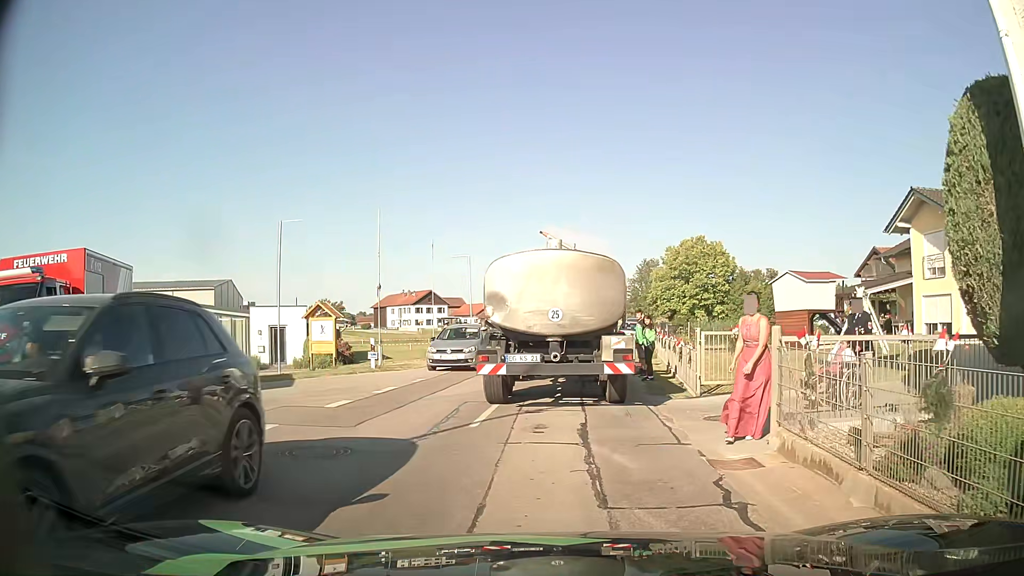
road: secondary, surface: asphalt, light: Day
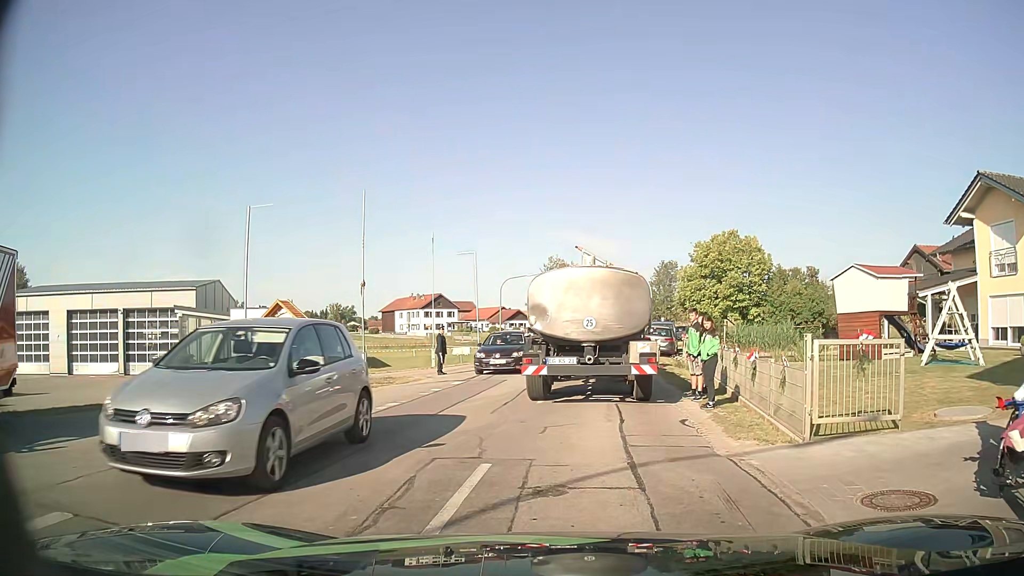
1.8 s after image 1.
(-0.2, +5.0) m; -2°
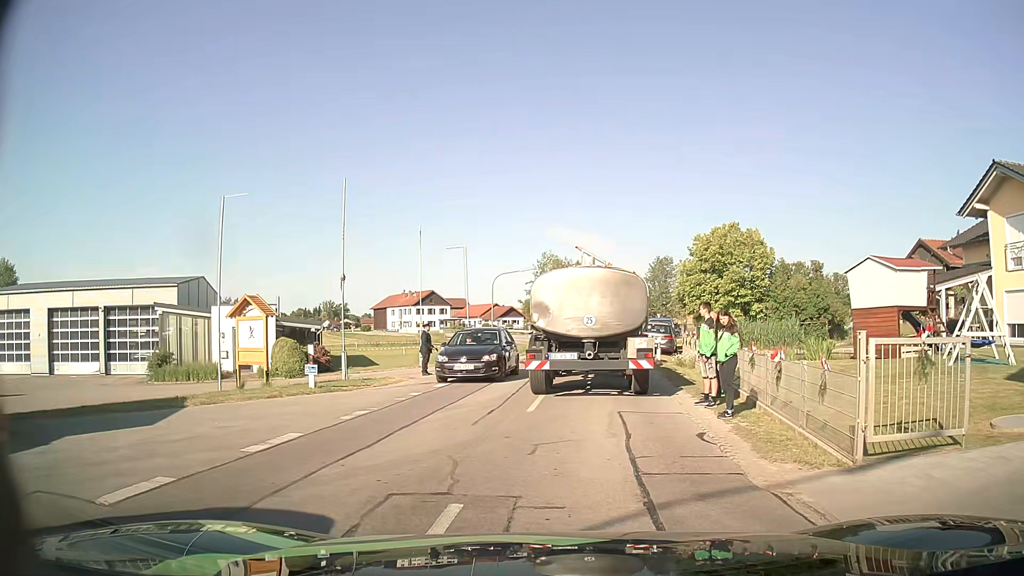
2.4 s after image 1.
(0.0, +1.7) m; 0°
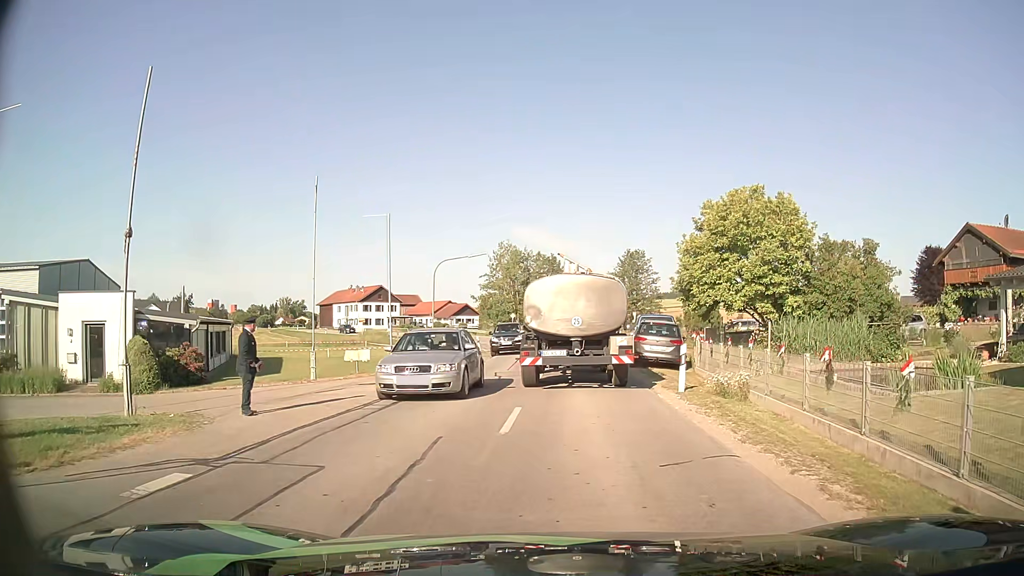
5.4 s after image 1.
(+0.4, +11.5) m; +4°
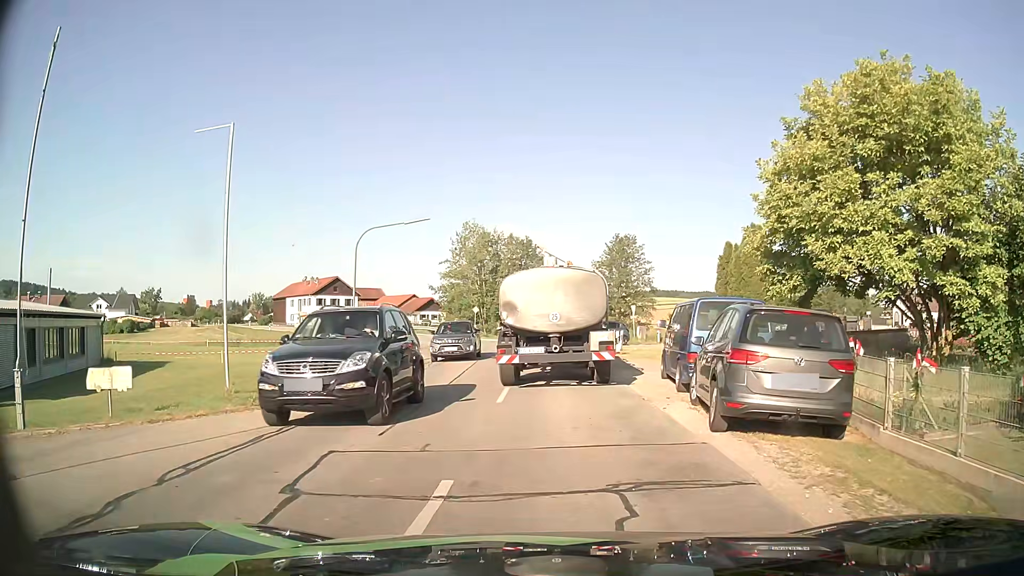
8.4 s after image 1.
(+0.4, +14.6) m; +2°
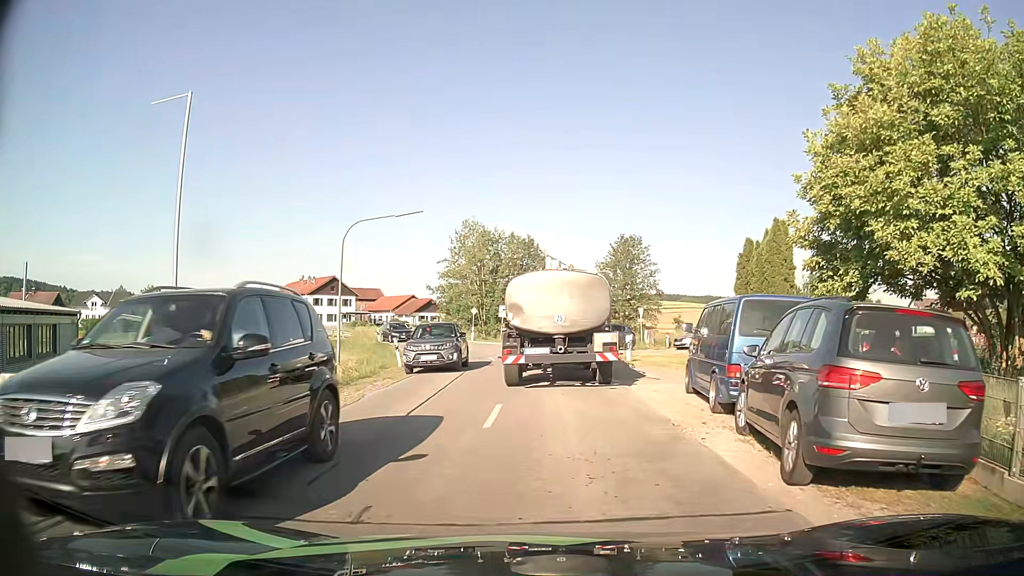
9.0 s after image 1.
(0.0, +2.8) m; 0°
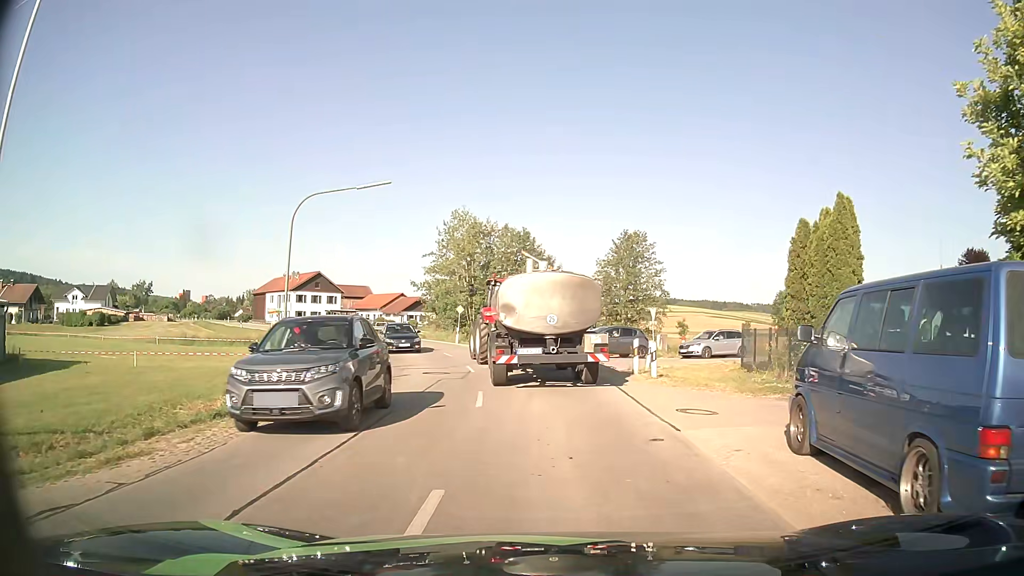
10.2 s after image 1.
(0.0, +6.5) m; 0°
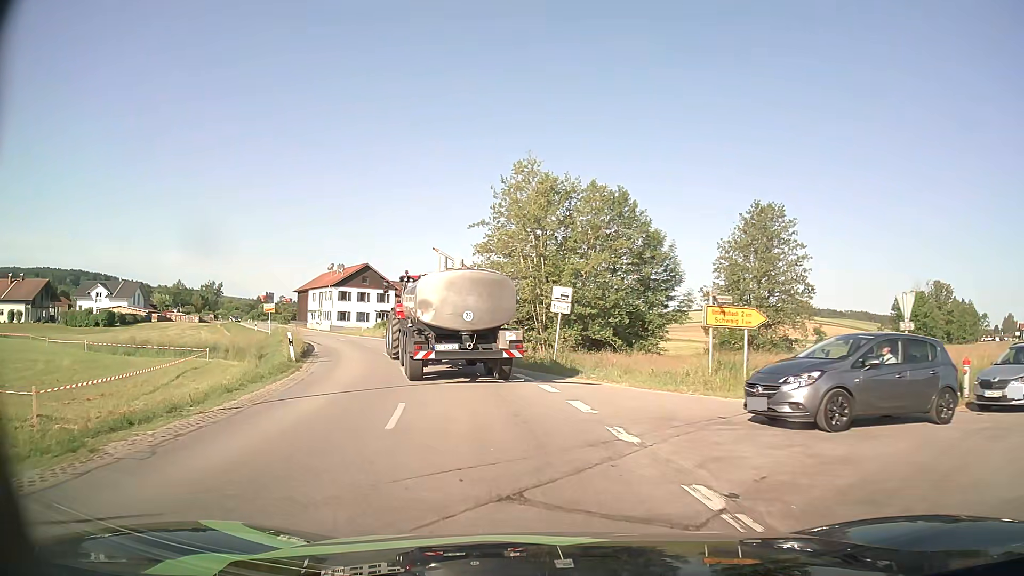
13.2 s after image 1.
(-0.4, +20.8) m; -8°
